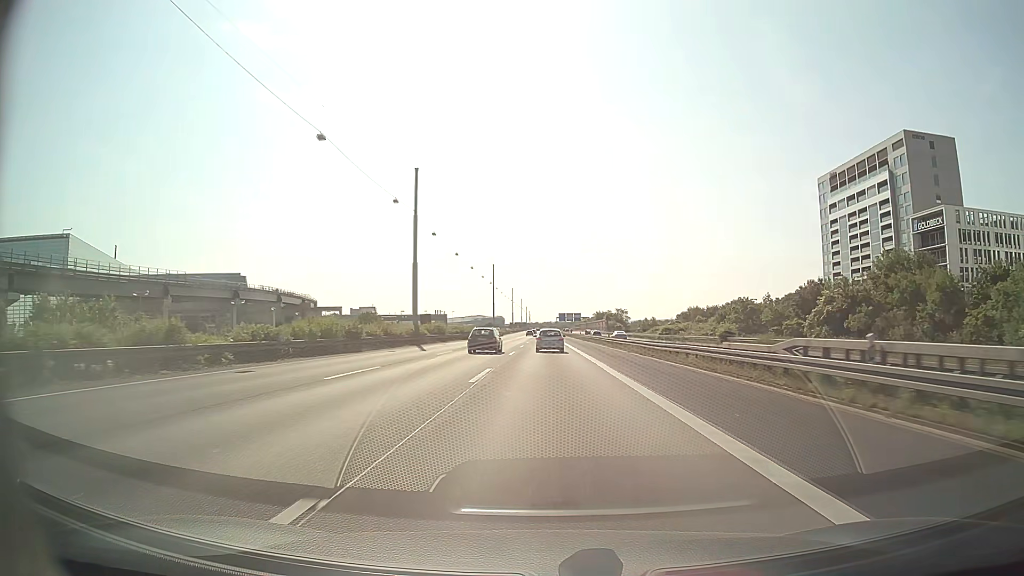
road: motorway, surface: asphalt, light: Day
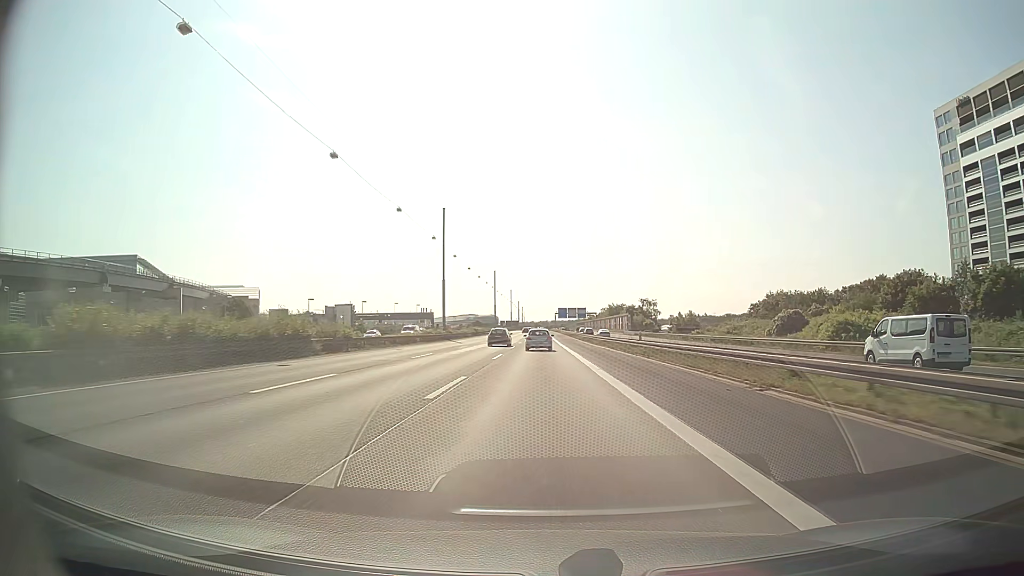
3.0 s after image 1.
(+0.4, +76.4) m; +1°
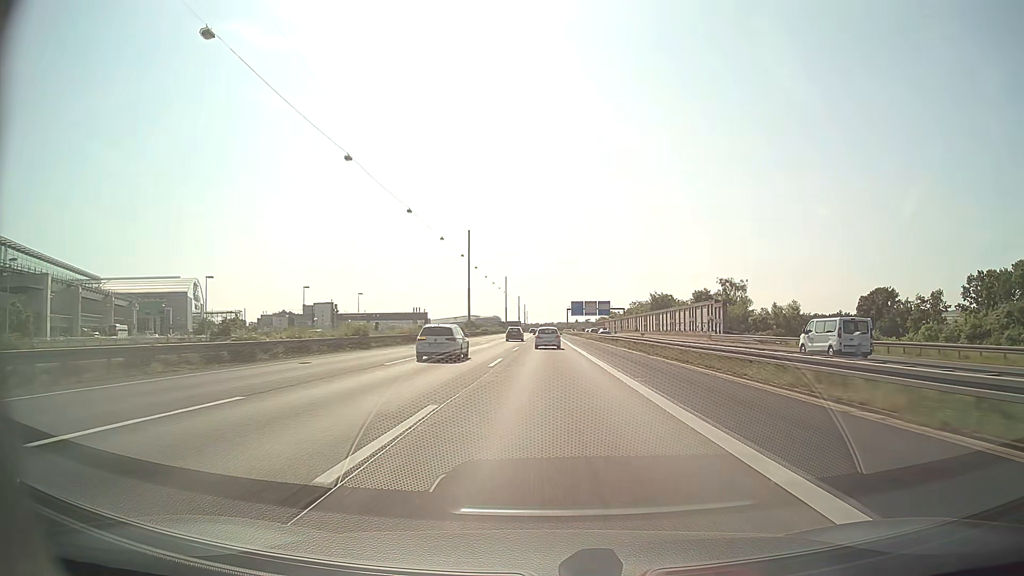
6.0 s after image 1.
(-0.8, +79.6) m; -1°
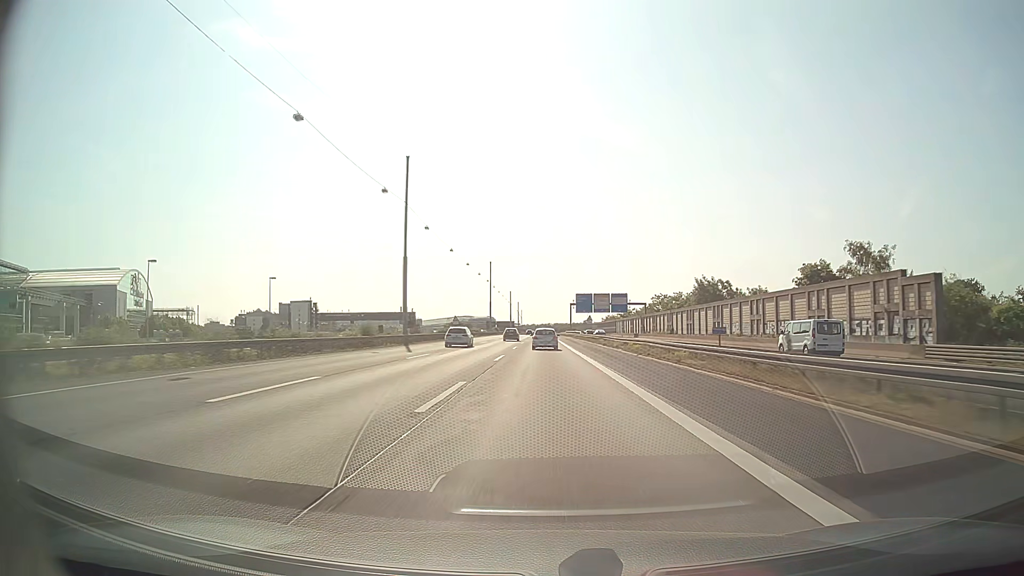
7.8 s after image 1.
(+0.1, +49.0) m; 0°
(0, +10) (0, +20) (0, +30) (0, +40) (0, +50) (0, +60) (0, +70) (0, +80) (0, +90) (0, +100) m
